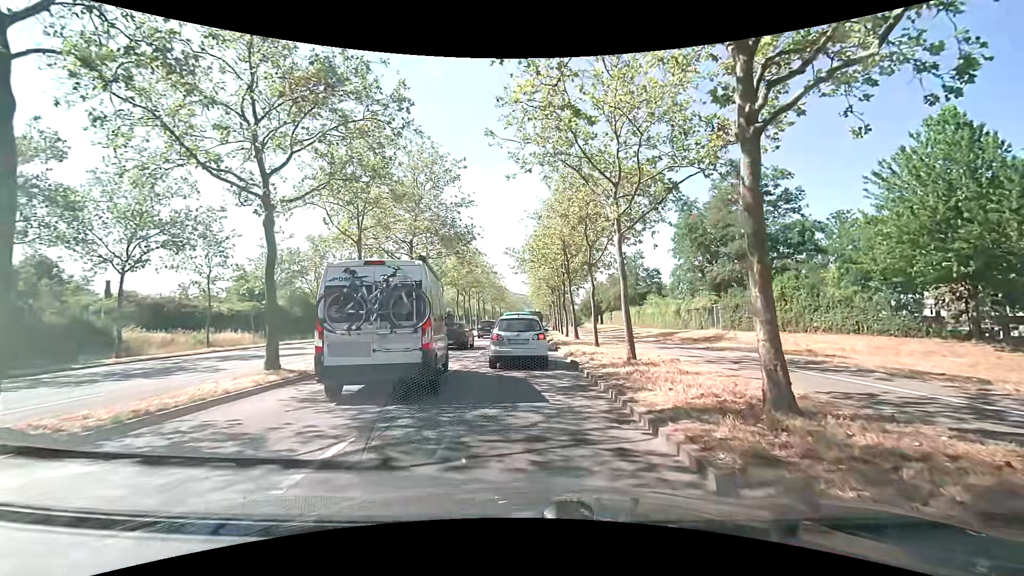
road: primary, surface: asphalt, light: Day
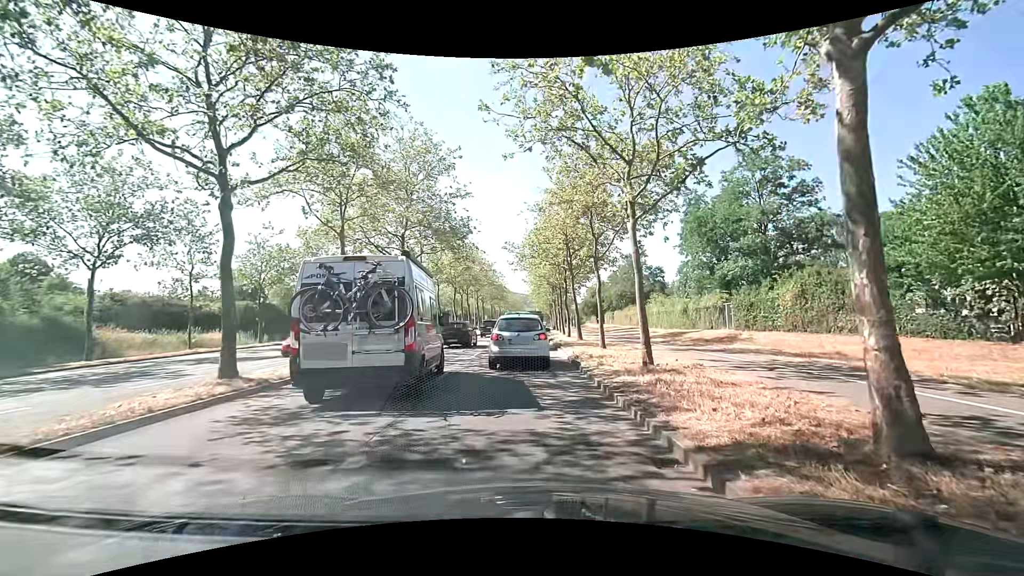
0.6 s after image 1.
(+0.1, +2.0) m; +2°
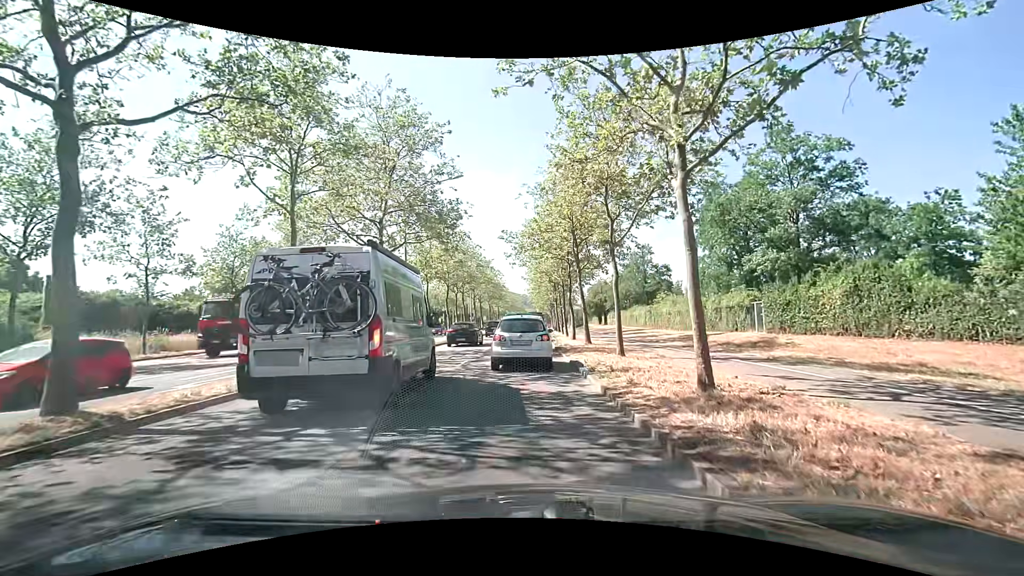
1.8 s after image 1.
(0.0, +4.1) m; +1°
